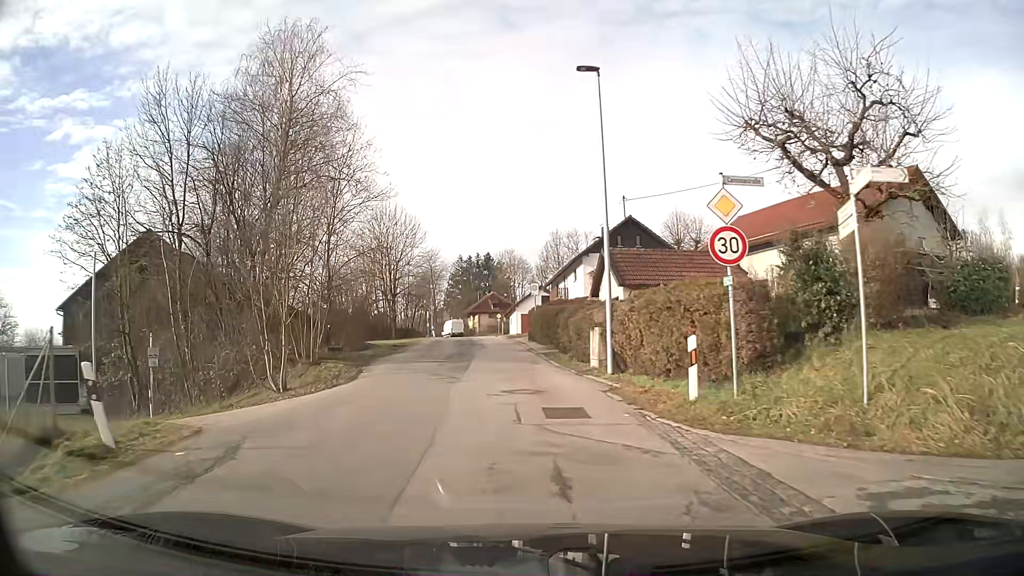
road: residential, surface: asphalt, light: Day
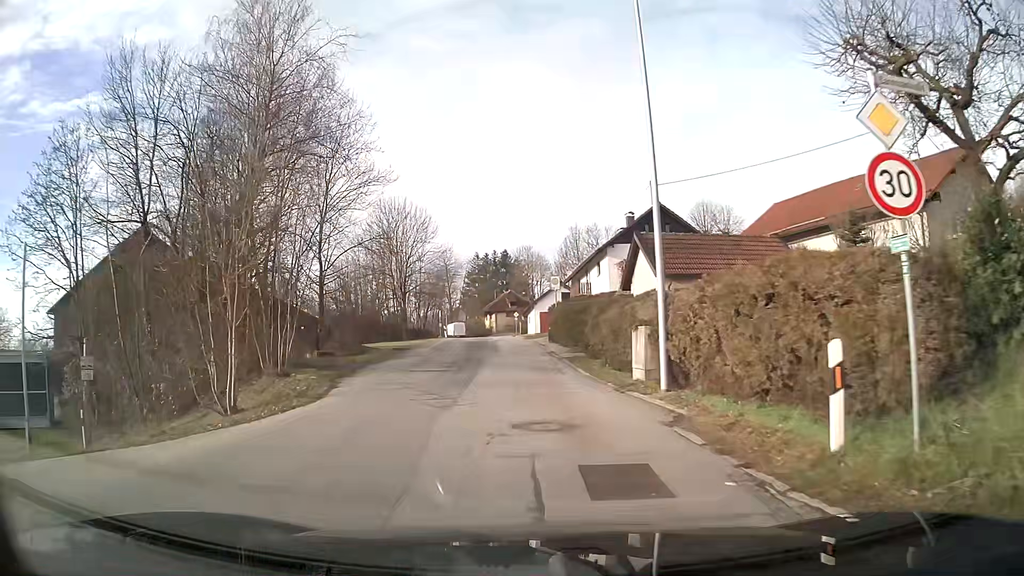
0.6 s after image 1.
(-0.1, +4.6) m; -2°
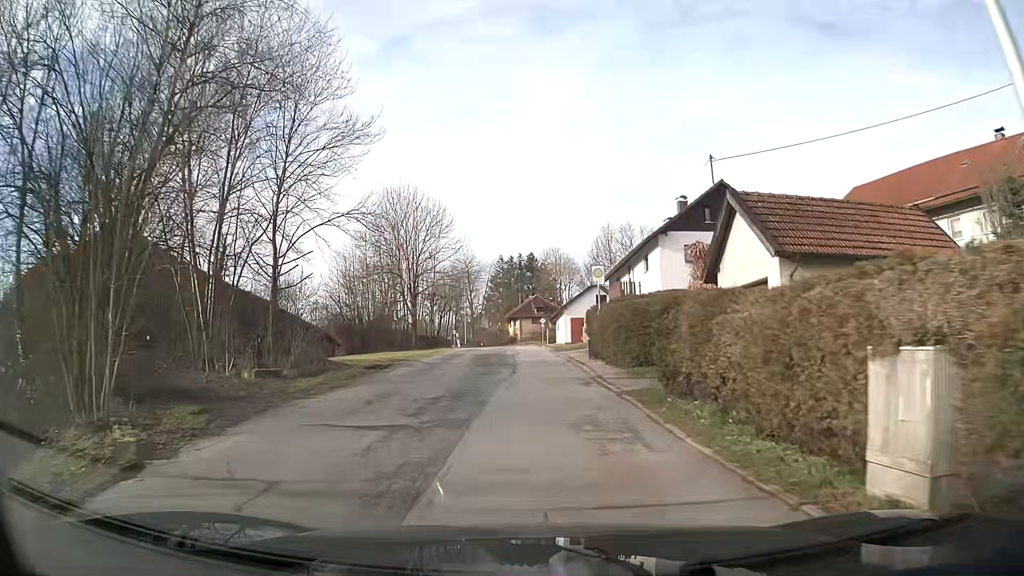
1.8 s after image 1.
(-0.2, +9.3) m; -2°
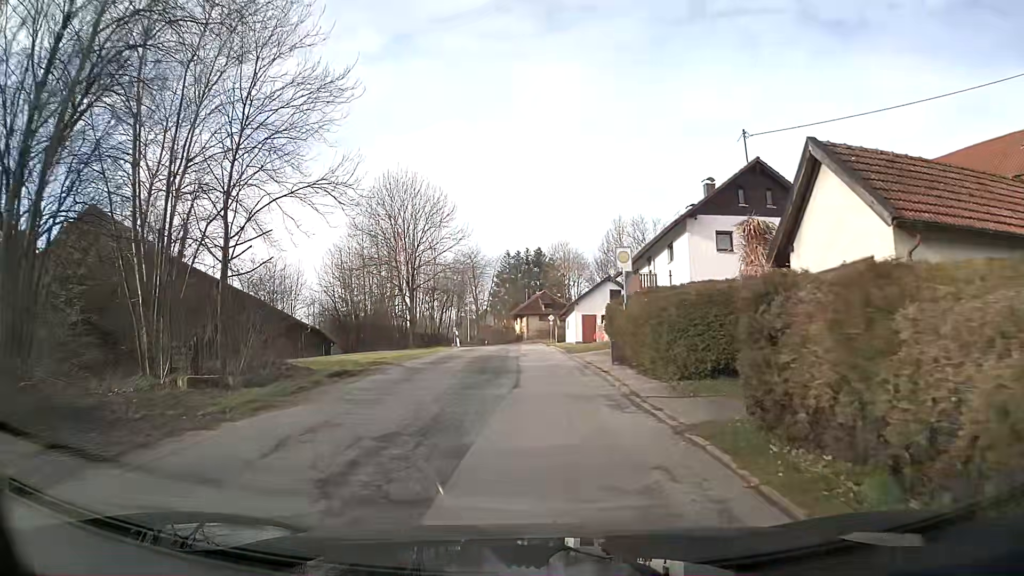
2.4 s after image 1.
(0.0, +4.7) m; 0°
